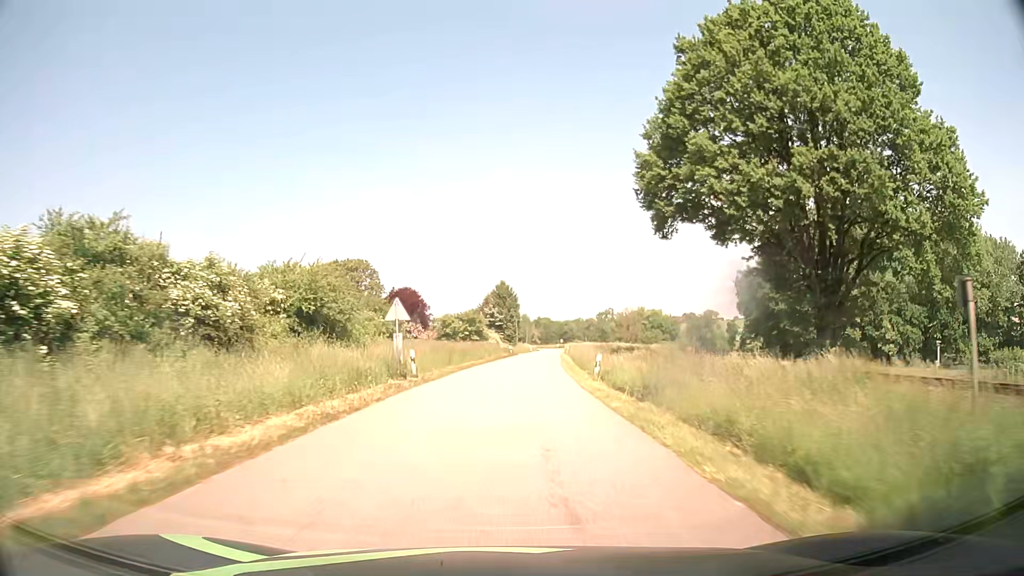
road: tertiary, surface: asphalt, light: Day
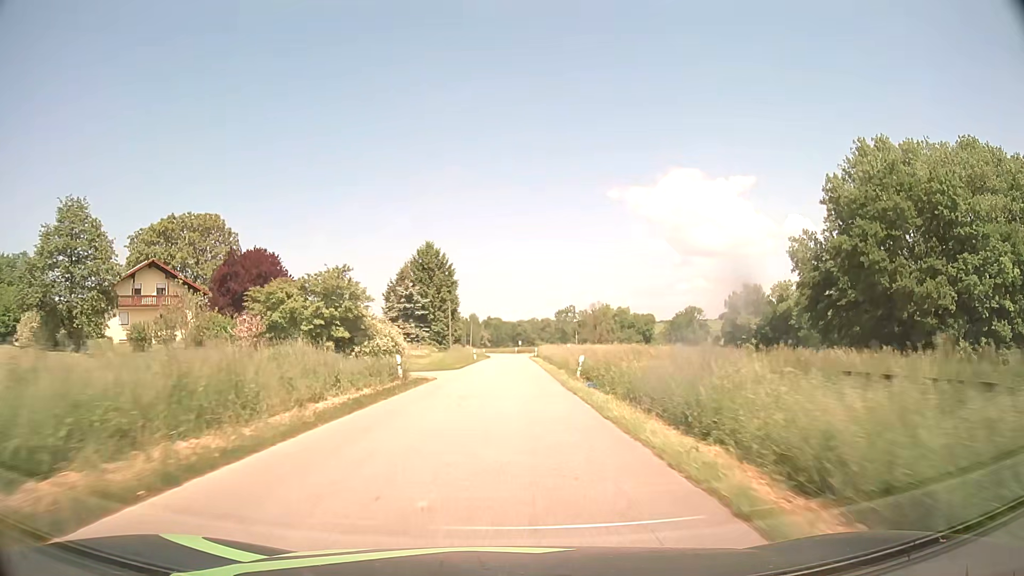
(+2.0, +53.3) m; +4°
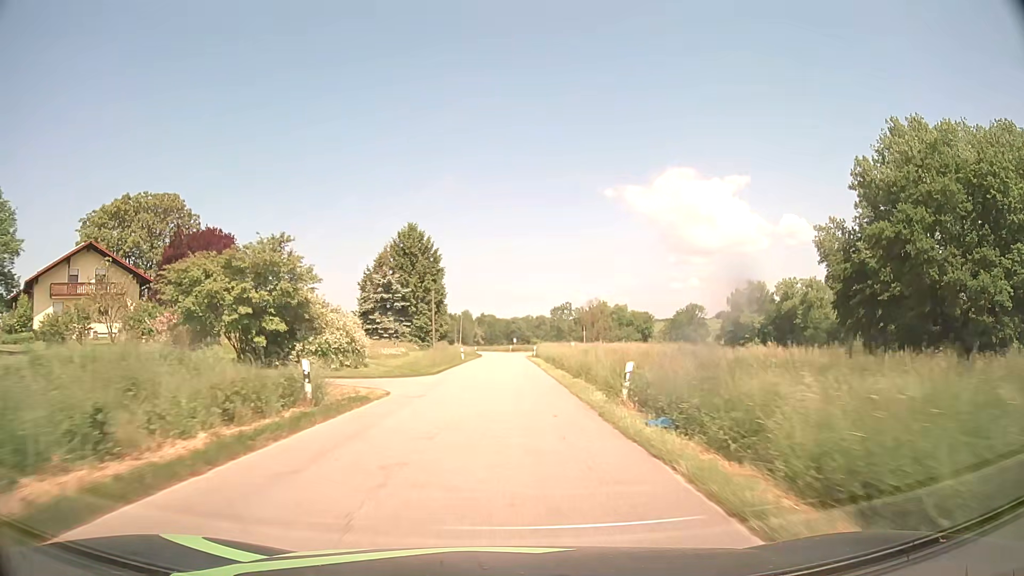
(+0.1, +10.7) m; +1°
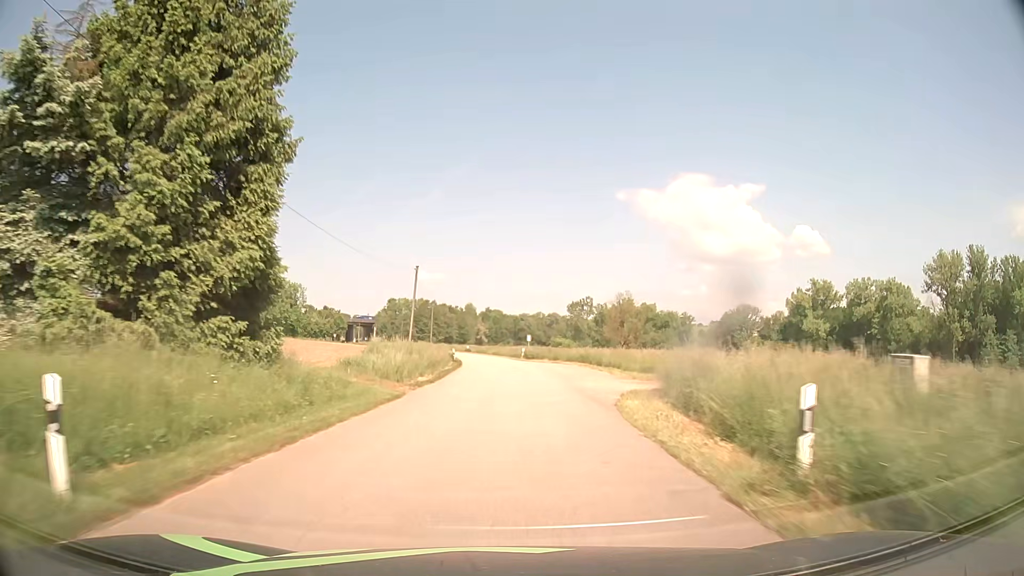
(0.0, +53.7) m; 0°
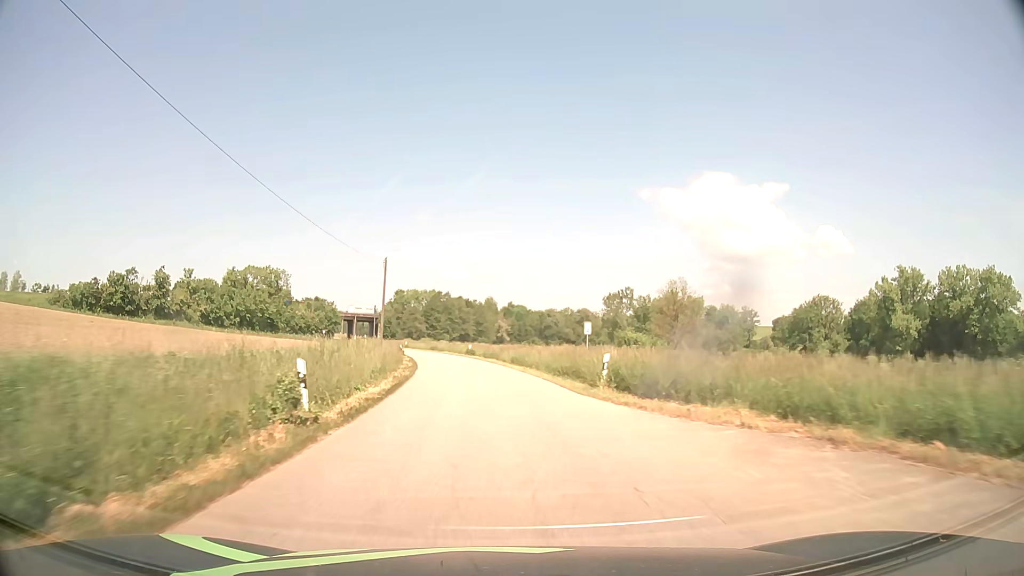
(-0.4, +43.2) m; -2°
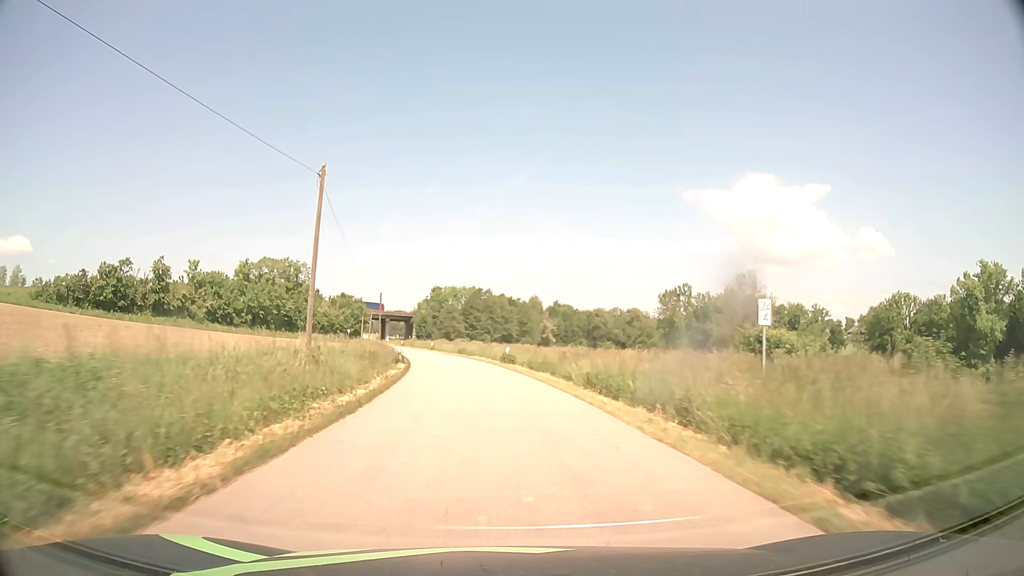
(-0.7, +21.6) m; -4°
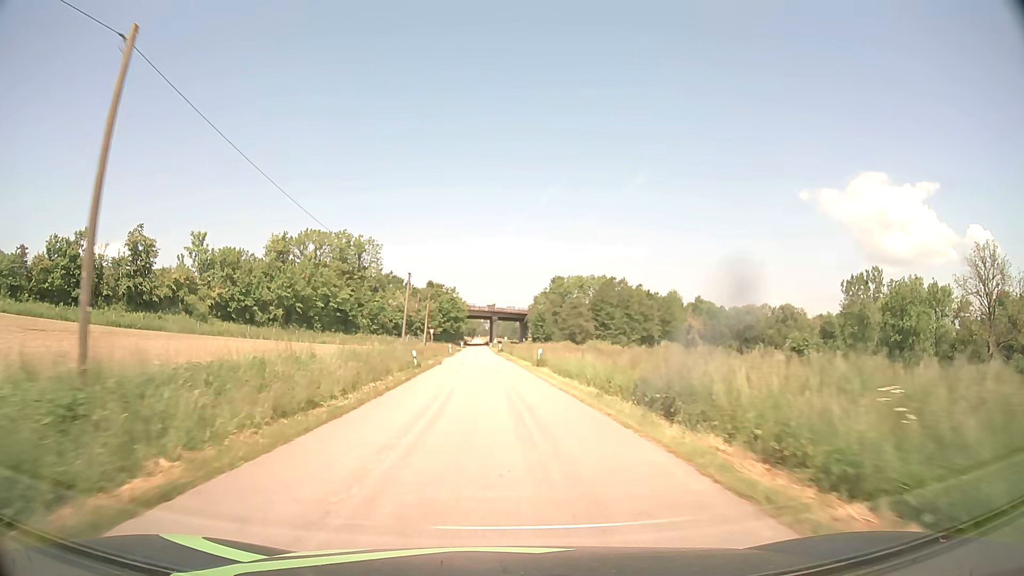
(-4.7, +53.5) m; -10°
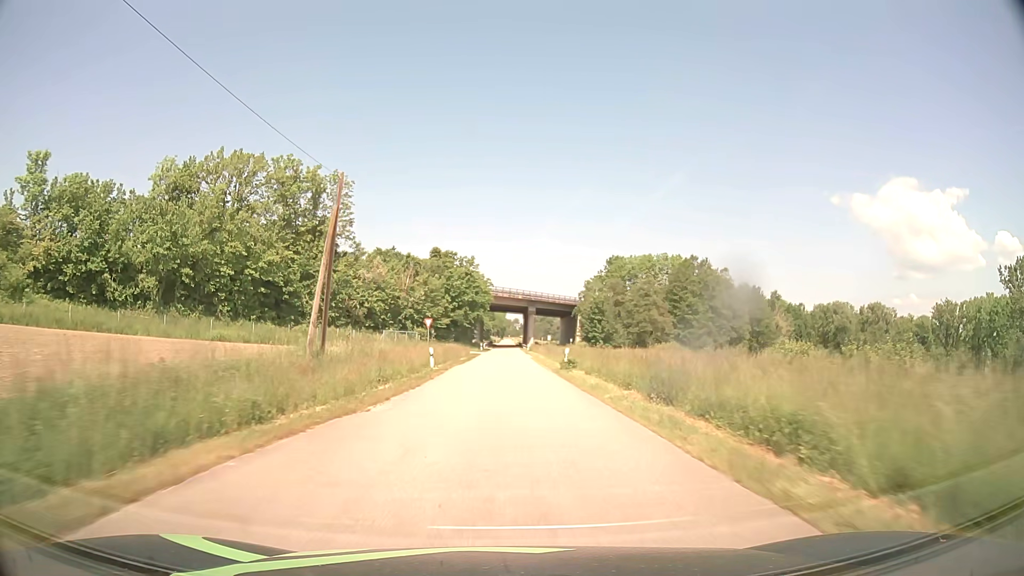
(-2.2, +53.7) m; -3°
(0, +10) (0, +20) (0, +30) (0, +40) (0, +50) (0, +60) (0, +70) (0, +80) (0, +90) (0, +100) m
